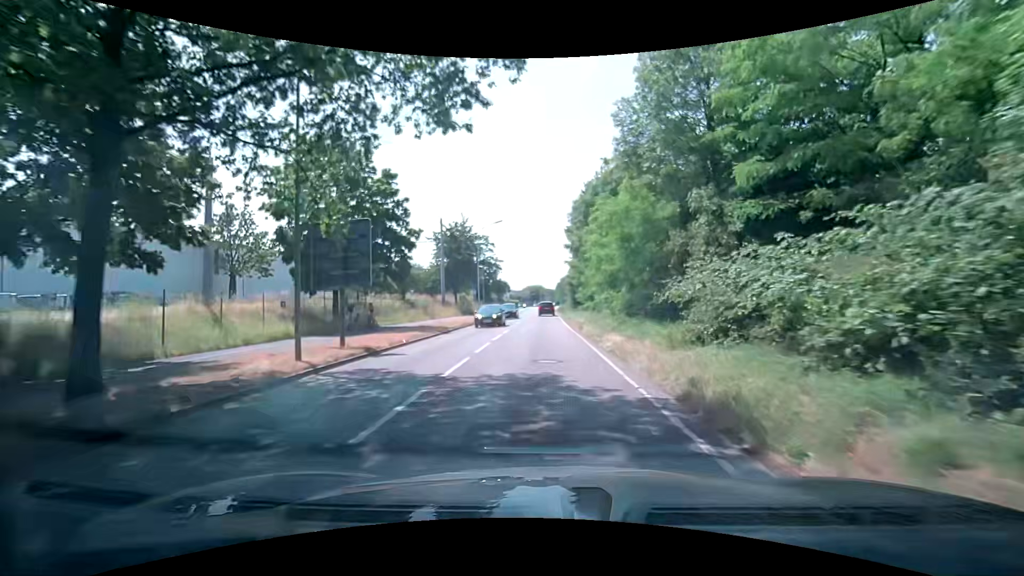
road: secondary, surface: asphalt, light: Day
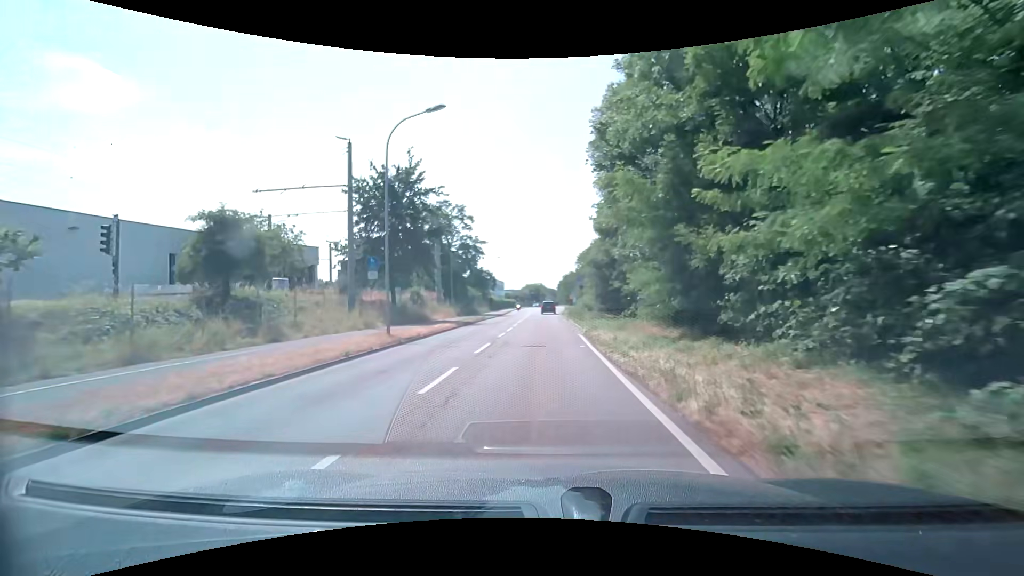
(-0.1, +27.8) m; -1°
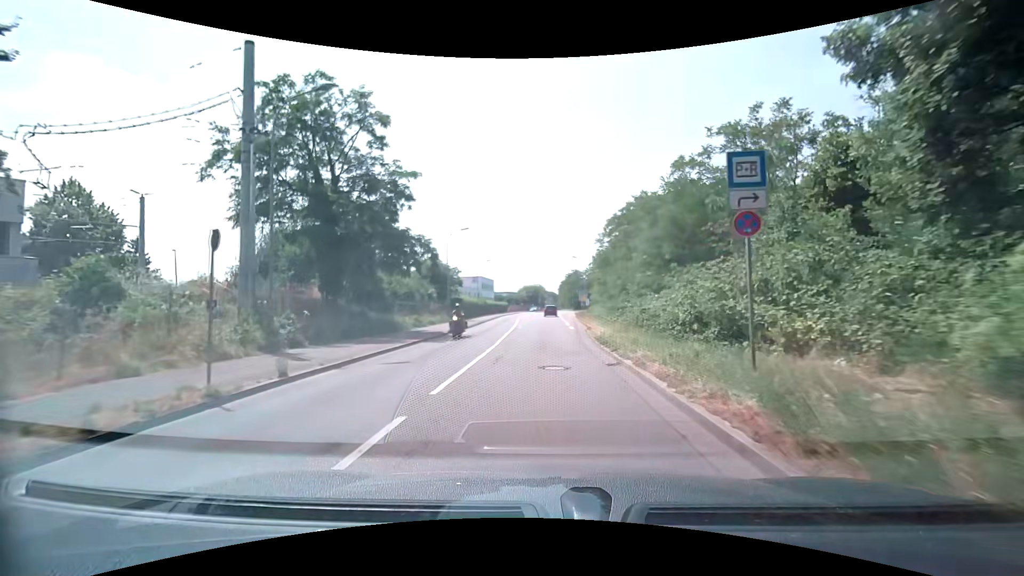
(+0.1, +34.6) m; +1°
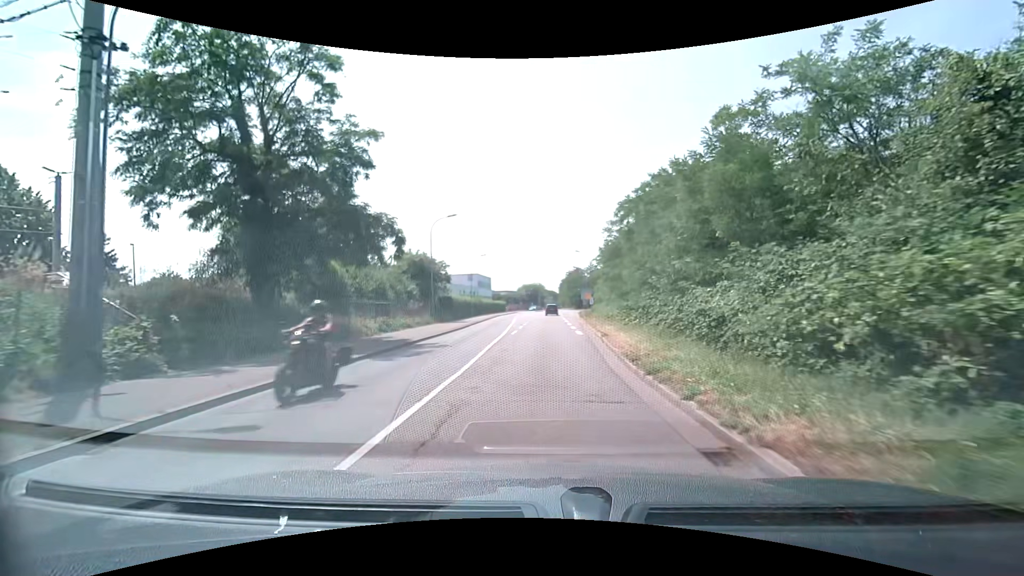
(0.0, +6.9) m; 0°
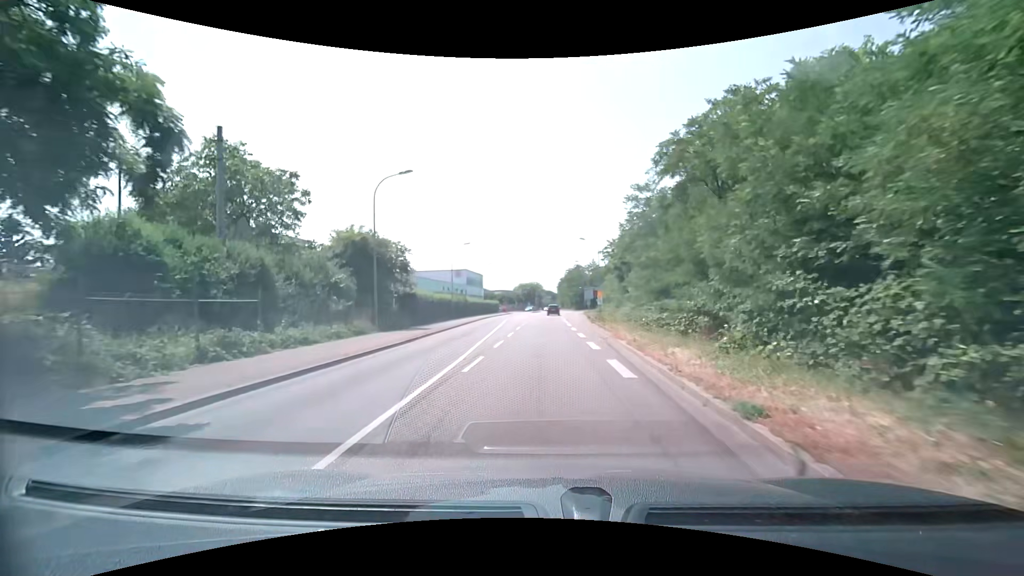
(0.0, +13.7) m; +1°
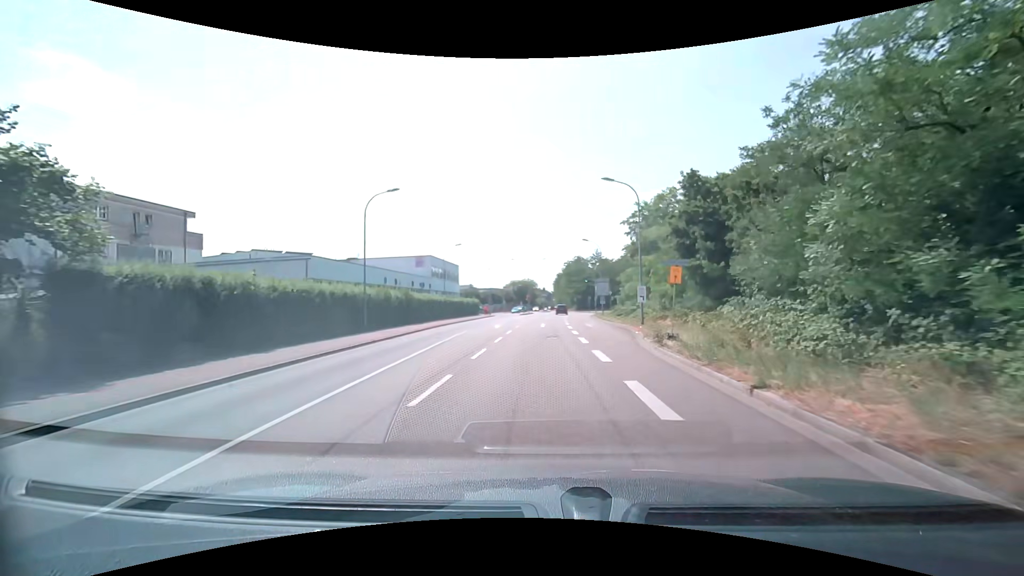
(0.0, +27.7) m; 0°
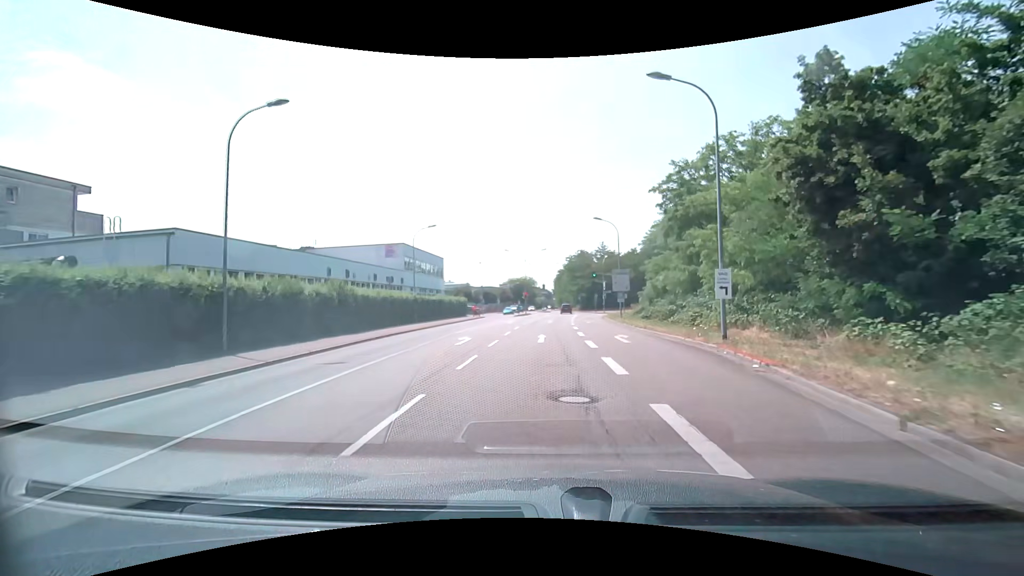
(-0.1, +14.1) m; 0°
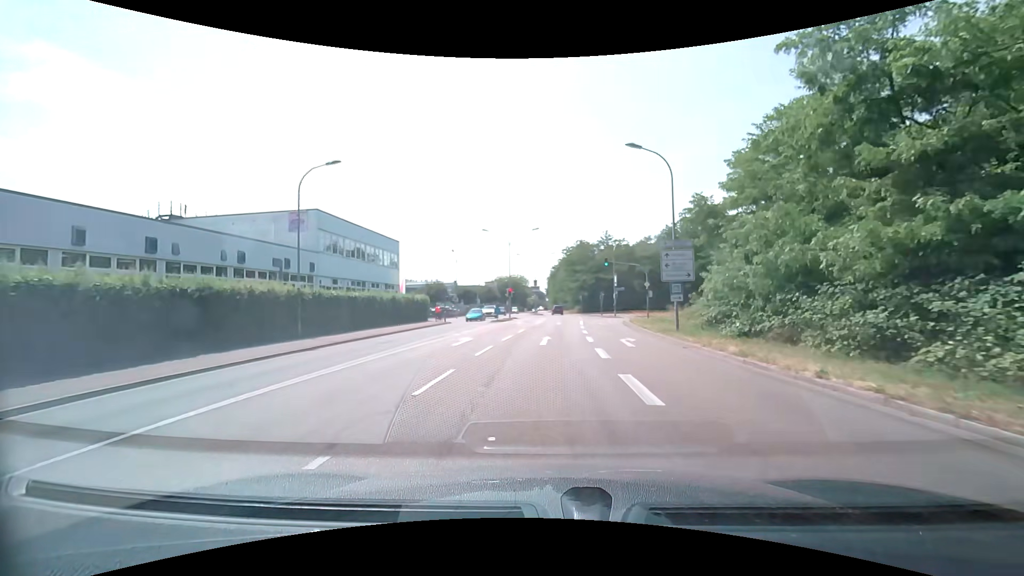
(+0.2, +21.0) m; +1°
(0, +10) (0, +20) (+1, +30) (+1, +40) (+2, +50) (+2, +60) (+3, +70) (+3, +80) (+2, +90) (+2, +100) m
